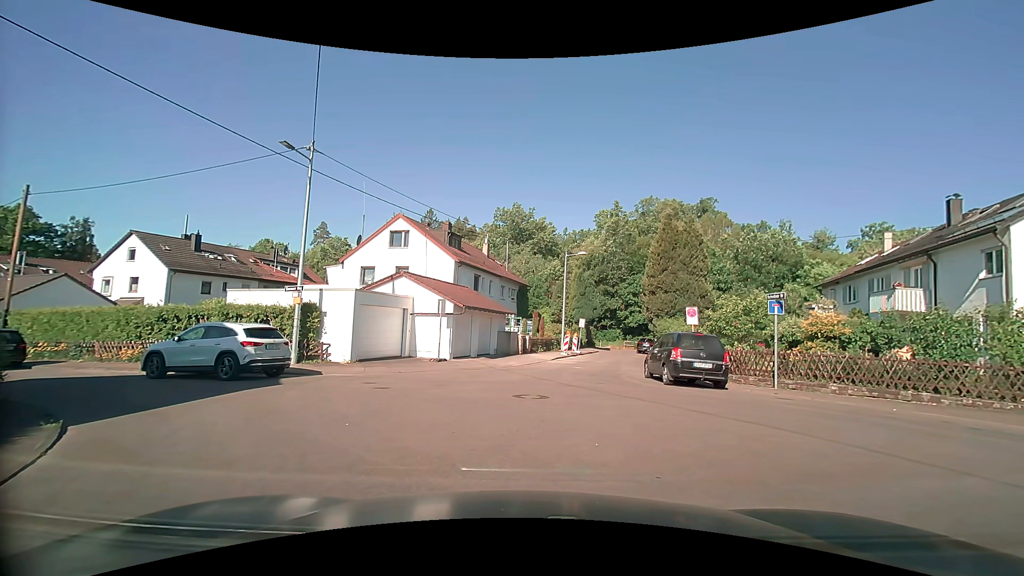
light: Day
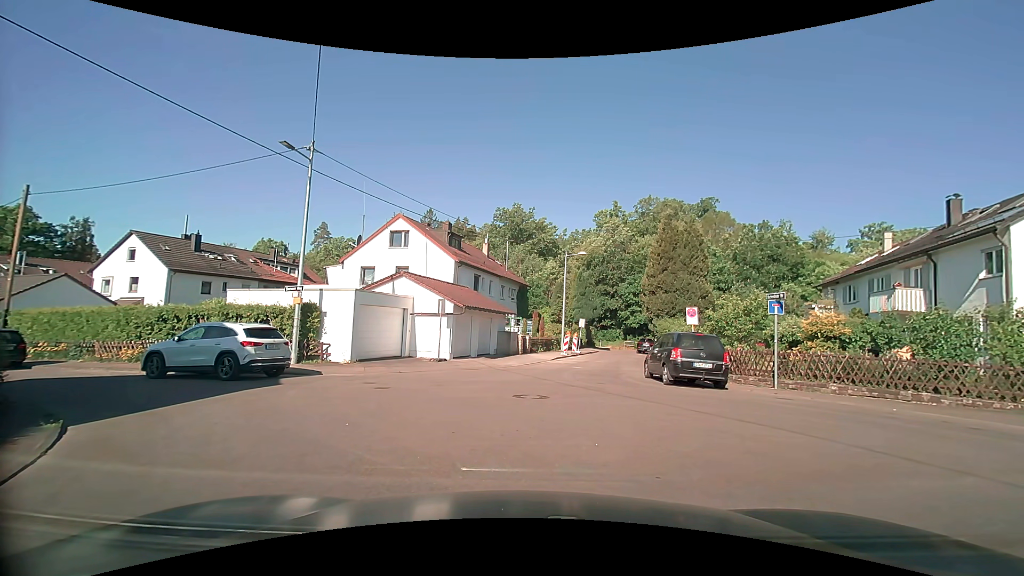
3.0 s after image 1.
(0.0, 0.0) m; 0°
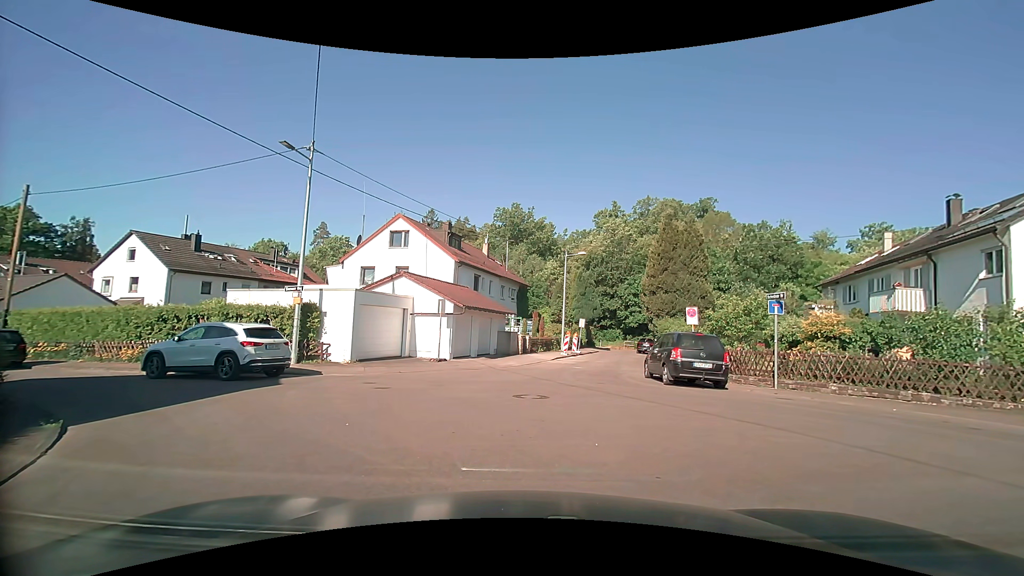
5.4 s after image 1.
(0.0, 0.0) m; 0°
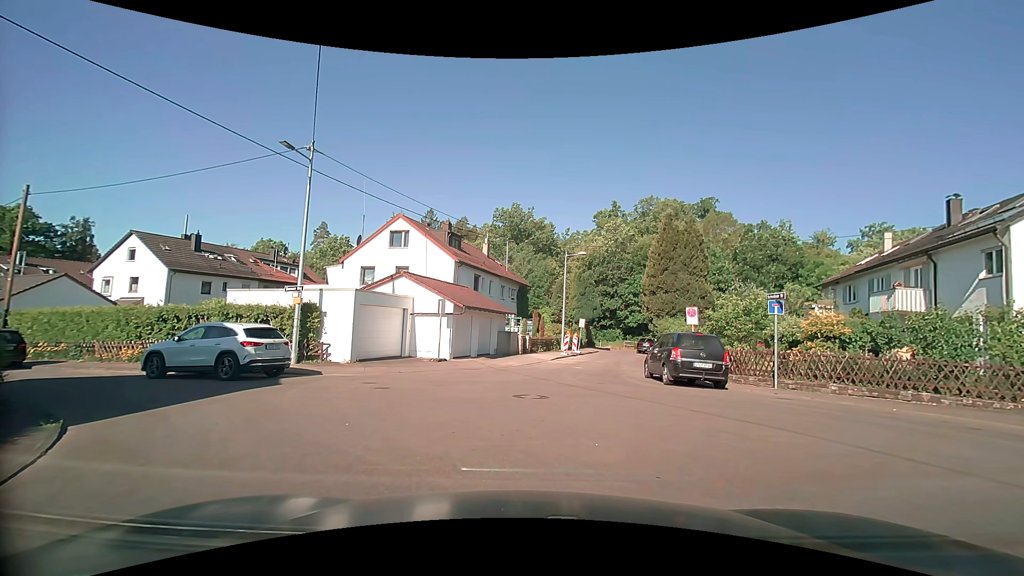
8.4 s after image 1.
(0.0, 0.0) m; 0°
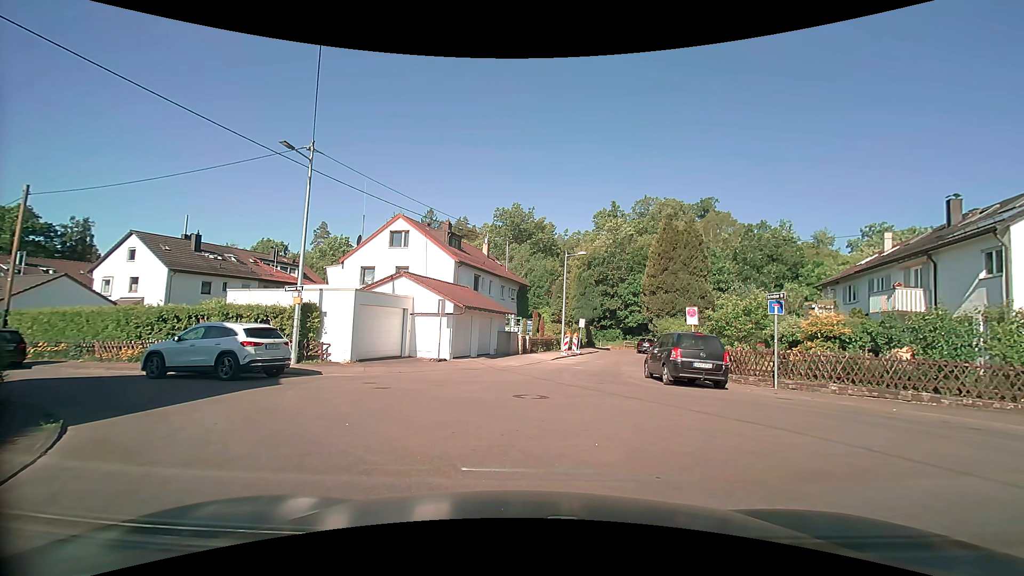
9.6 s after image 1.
(0.0, 0.0) m; 0°
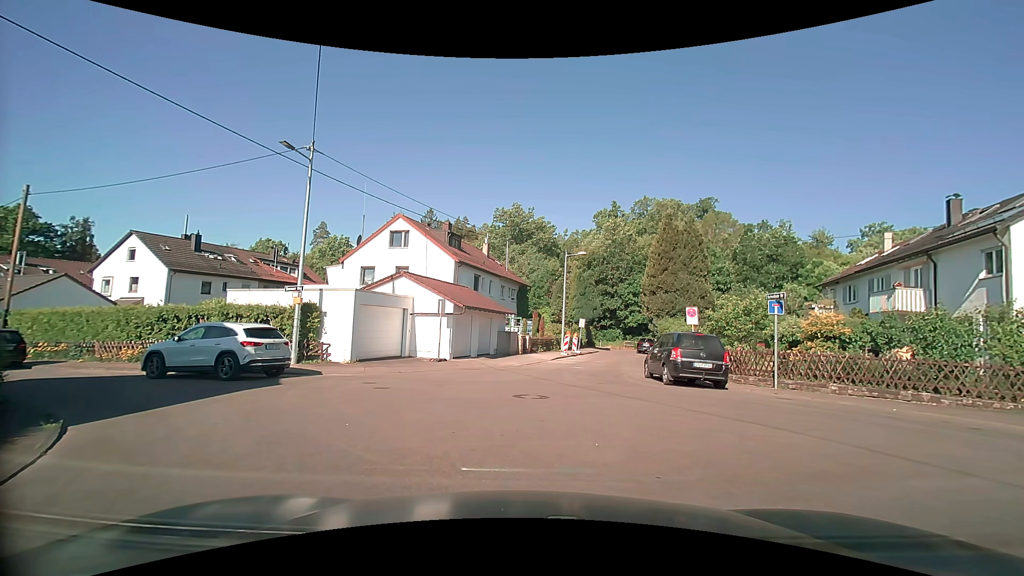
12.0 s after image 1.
(0.0, 0.0) m; 0°
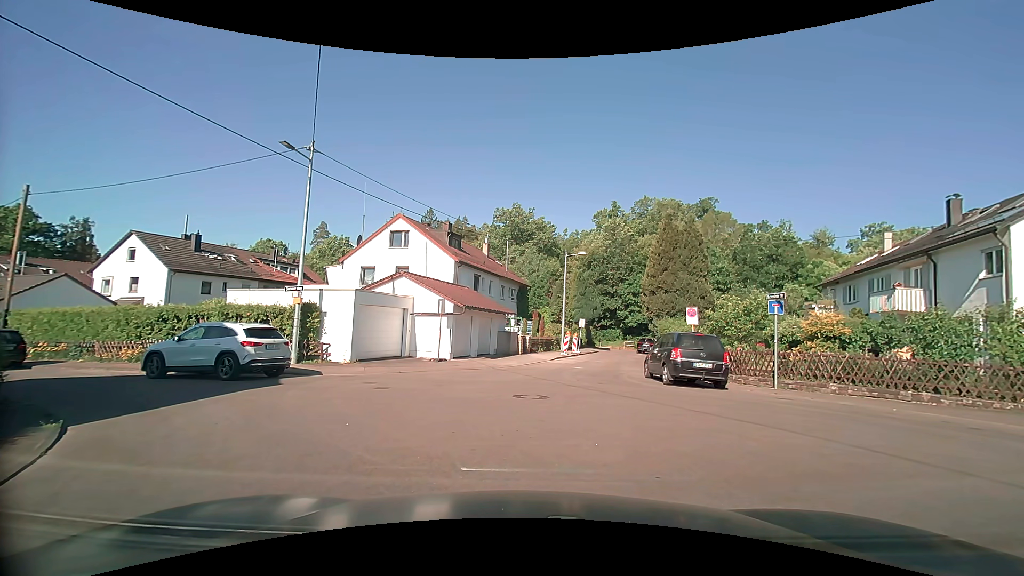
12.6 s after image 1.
(0.0, 0.0) m; 0°
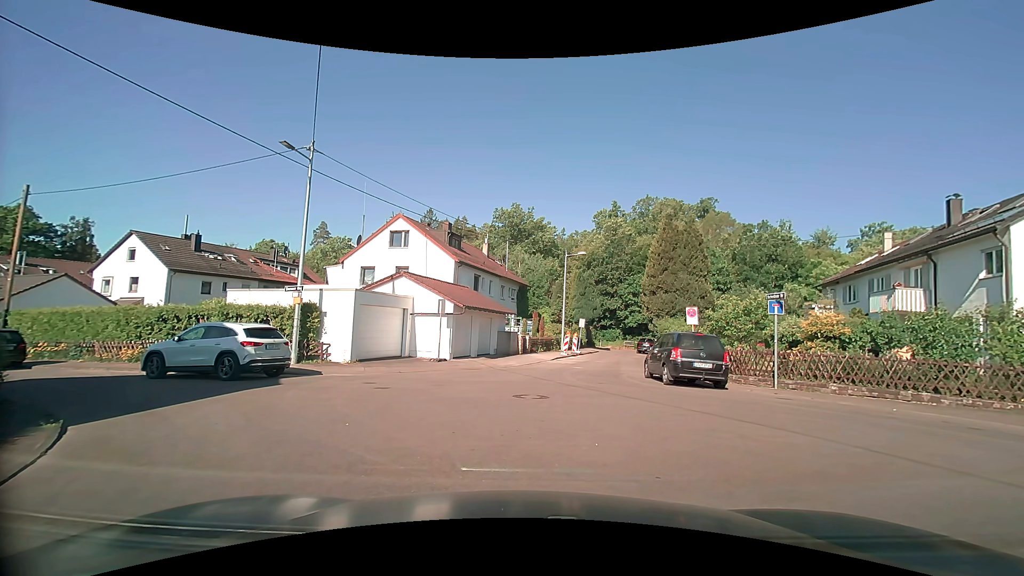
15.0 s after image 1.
(0.0, 0.0) m; 0°
